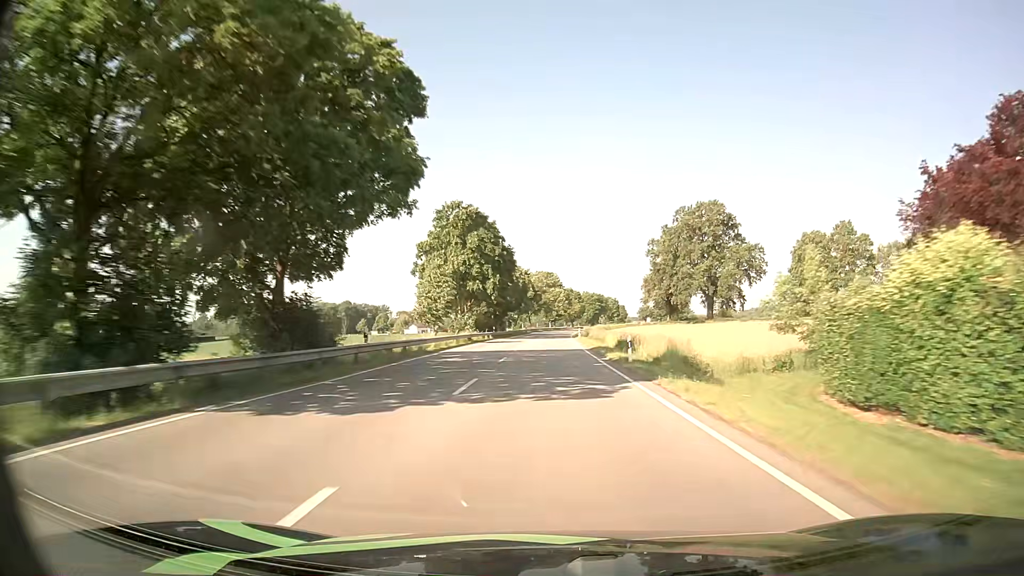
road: primary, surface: asphalt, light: Day
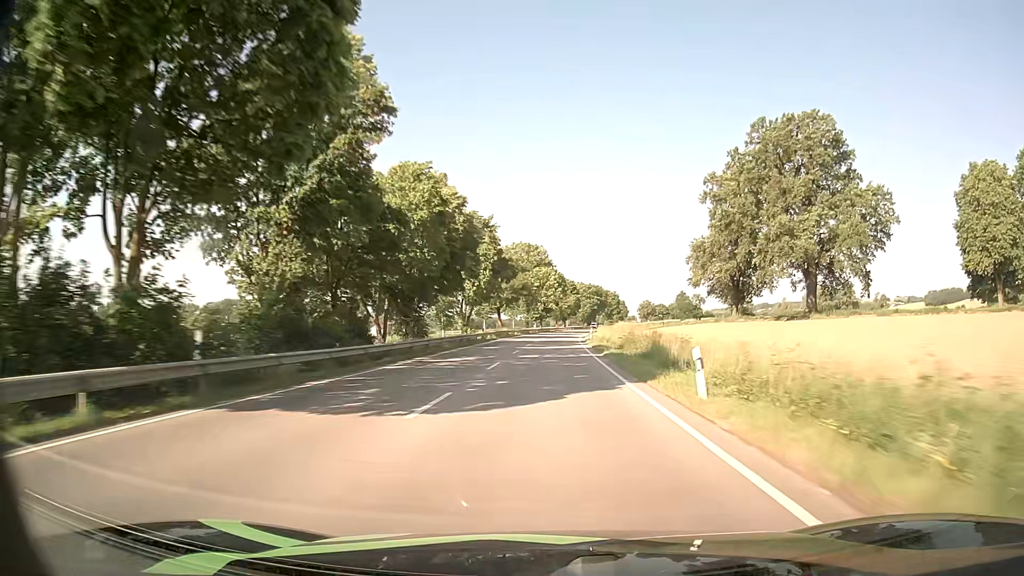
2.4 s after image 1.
(+0.3, +62.7) m; +1°
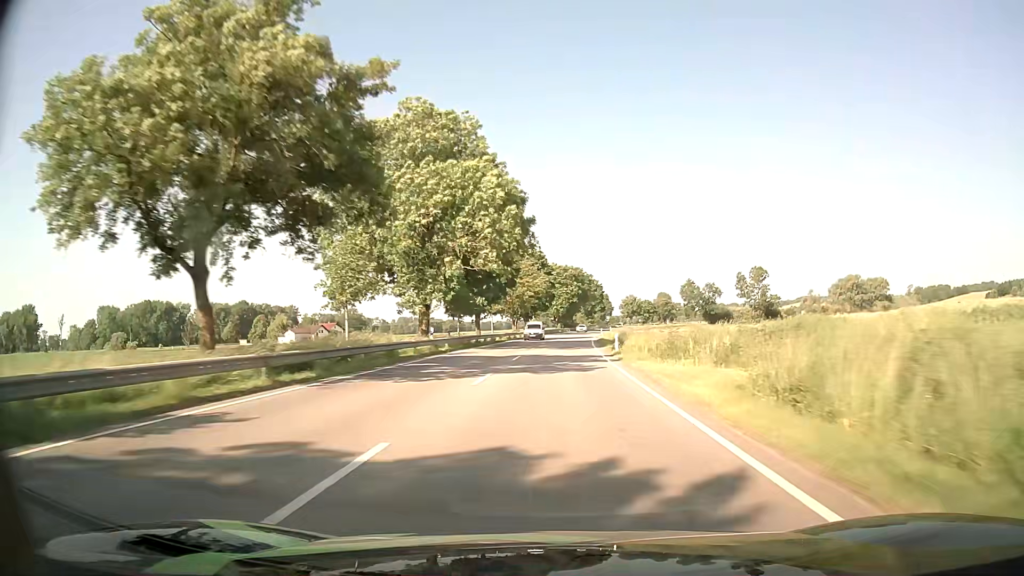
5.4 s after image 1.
(+1.7, +77.3) m; +3°
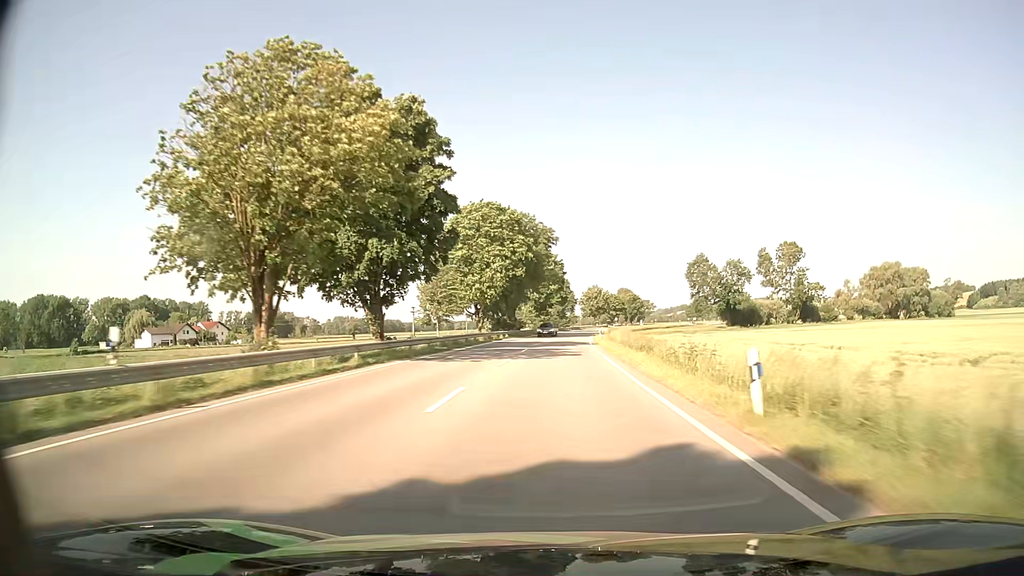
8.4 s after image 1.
(+3.3, +76.1) m; +5°
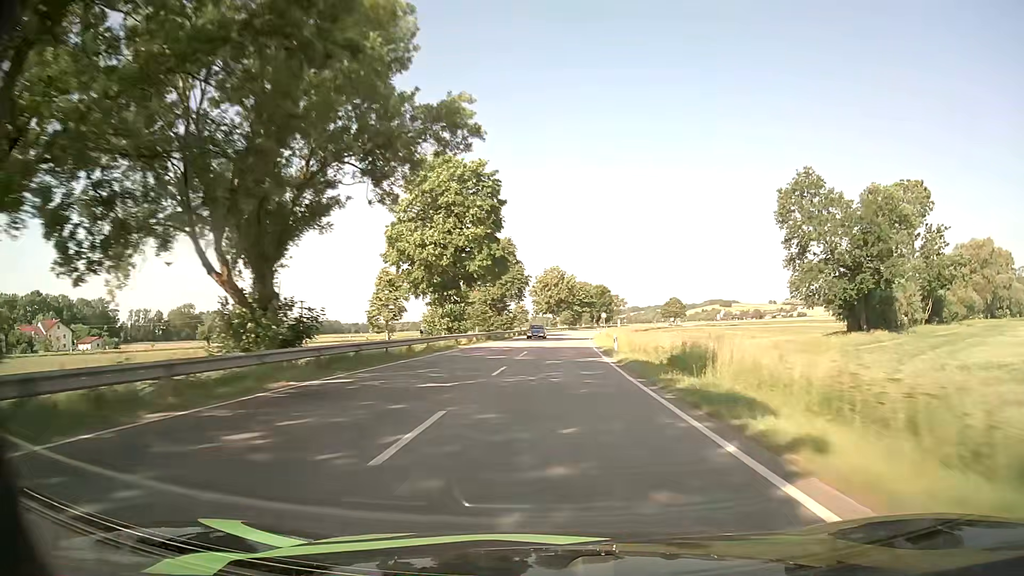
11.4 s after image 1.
(+2.7, +75.1) m; +4°
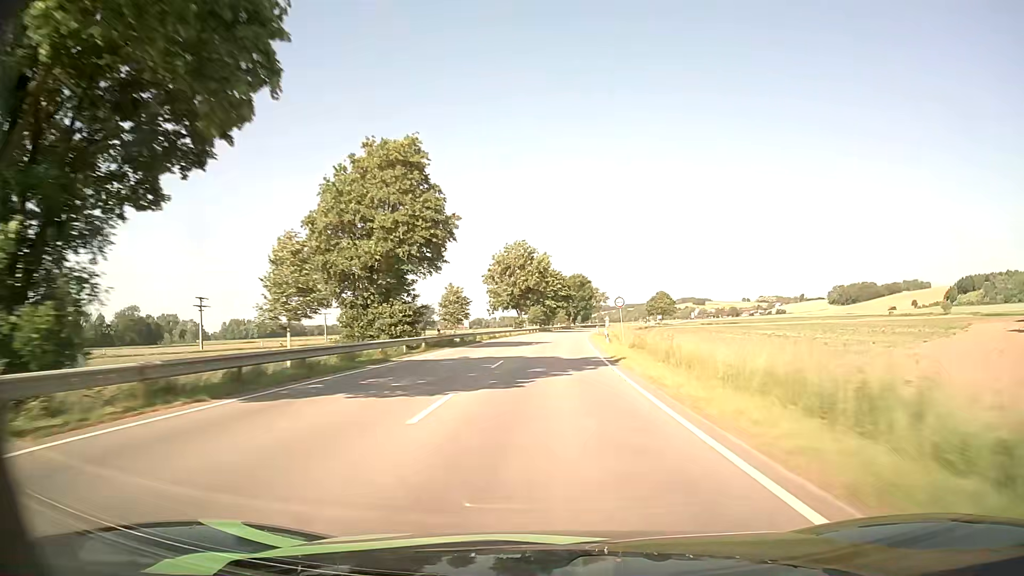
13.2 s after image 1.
(+1.2, +44.6) m; +3°
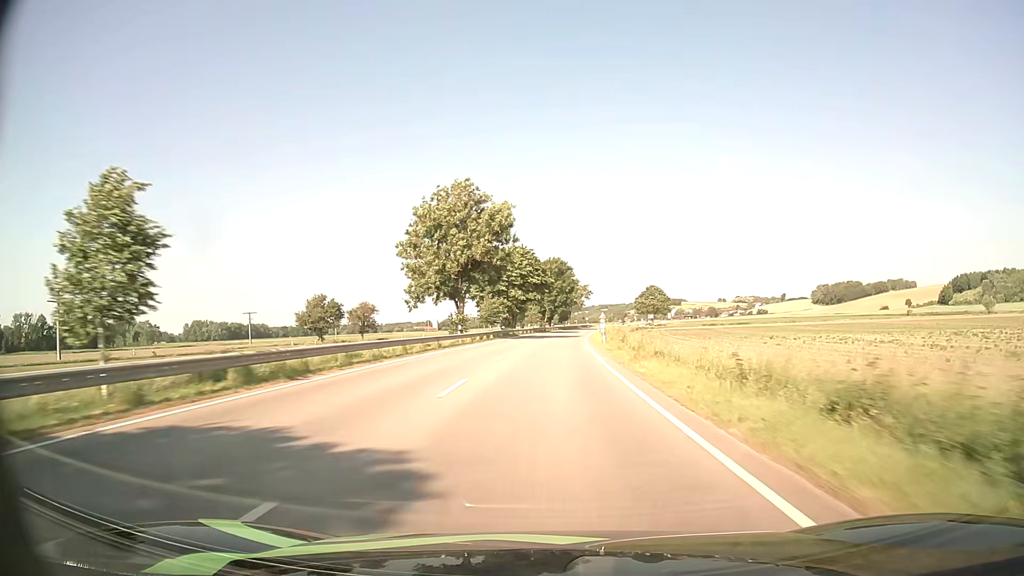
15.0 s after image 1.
(+1.1, +44.0) m; +3°
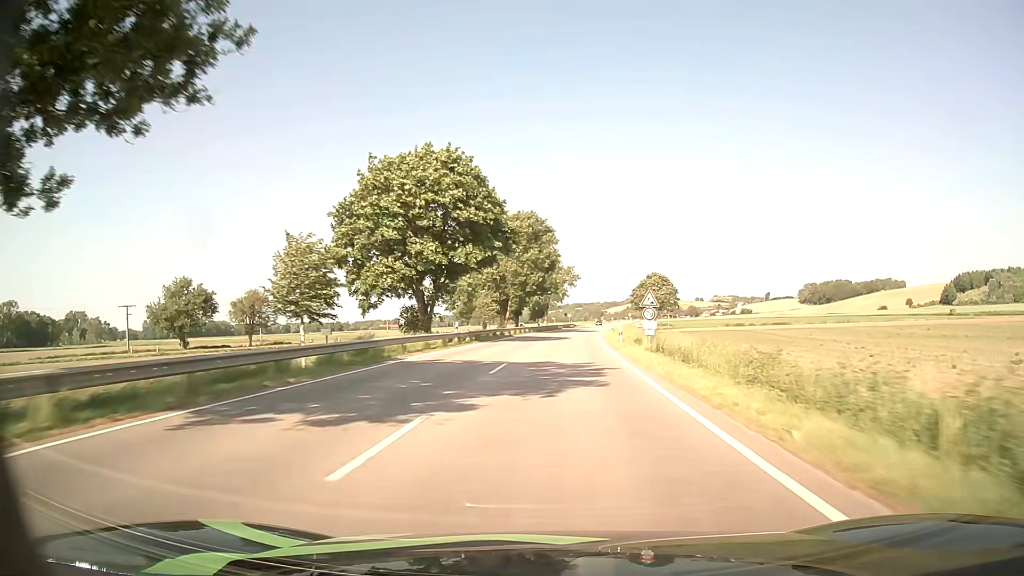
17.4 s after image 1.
(+1.1, +54.0) m; +2°
(0, +10) (0, +20) (0, +30) (+1, +40) (+1, +50) (+2, +60) (+3, +70) (+4, +80) (+5, +90) (+6, +100) m
